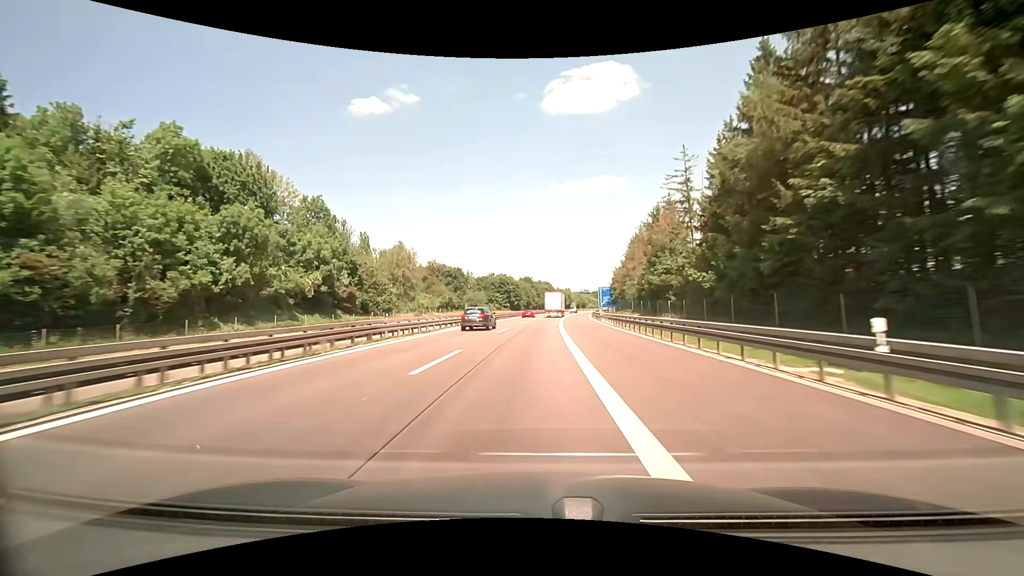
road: motorway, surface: asphalt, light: Day
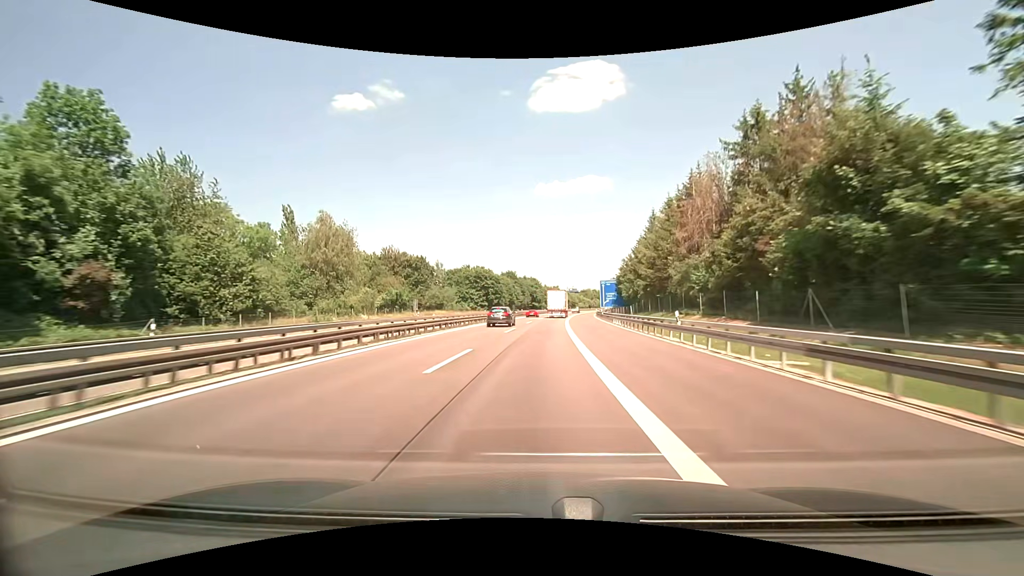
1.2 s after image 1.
(+0.5, +35.8) m; +1°
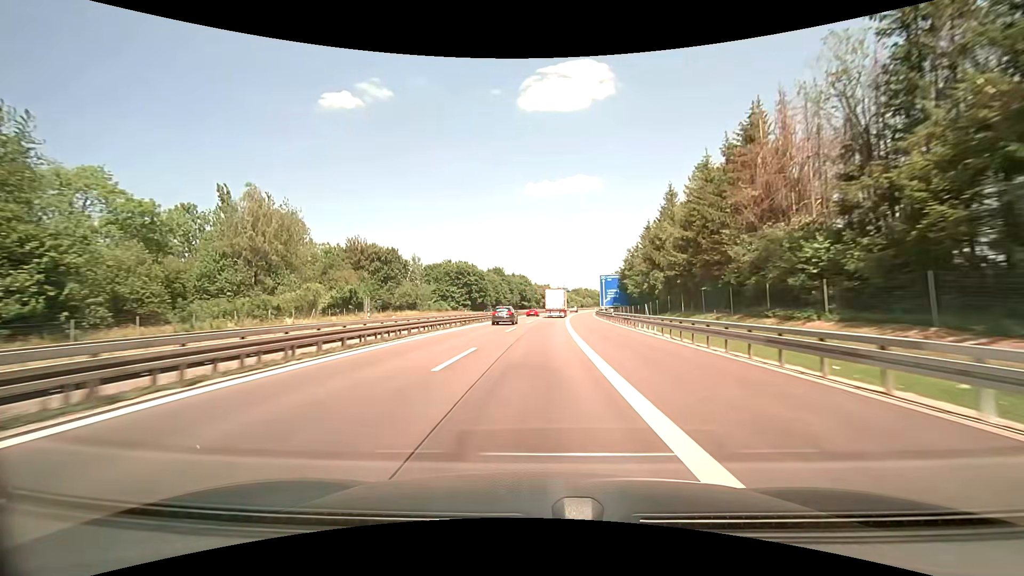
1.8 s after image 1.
(+0.1, +17.7) m; +1°
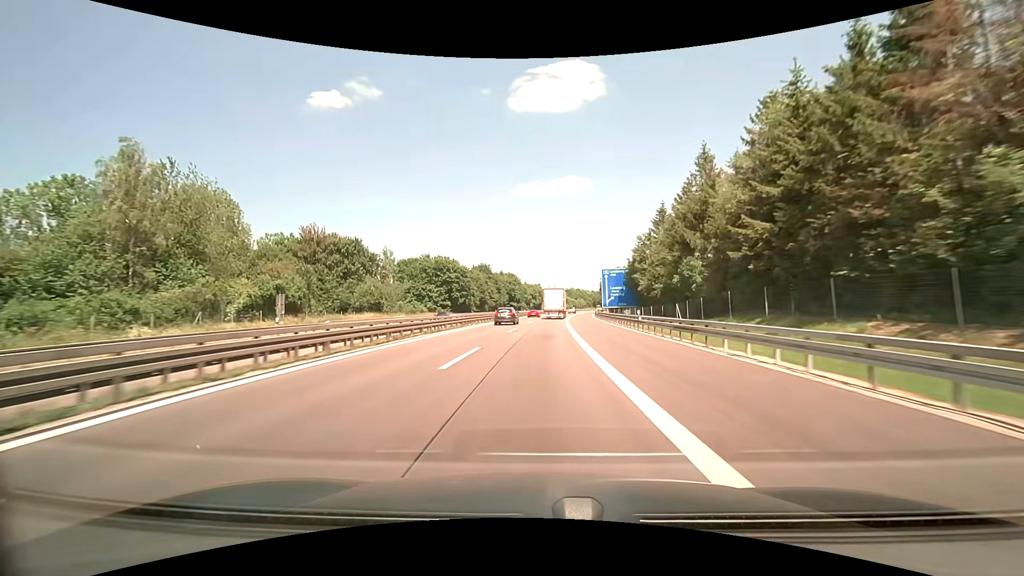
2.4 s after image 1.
(+0.1, +17.5) m; +1°
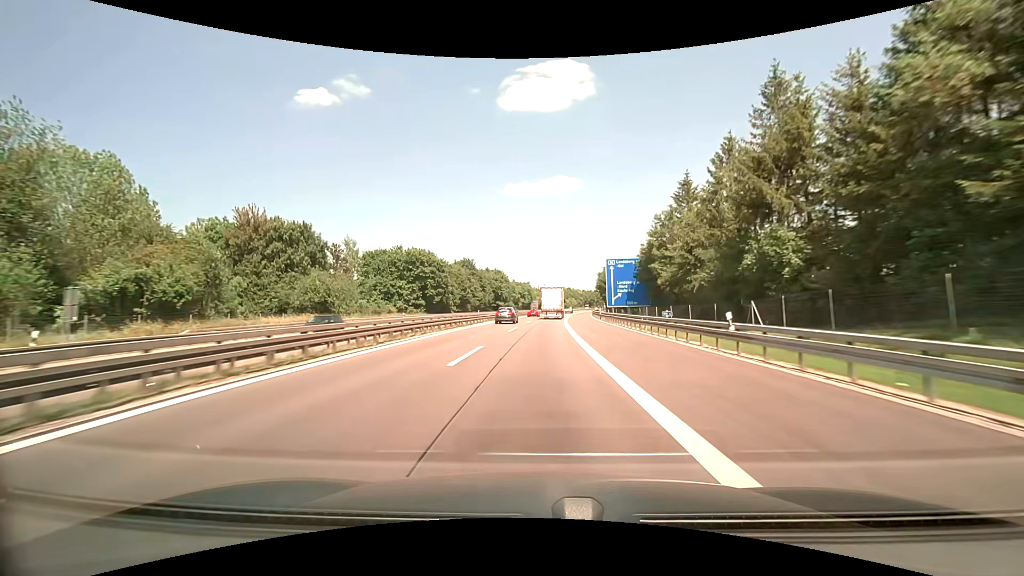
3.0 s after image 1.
(+0.2, +17.3) m; +1°
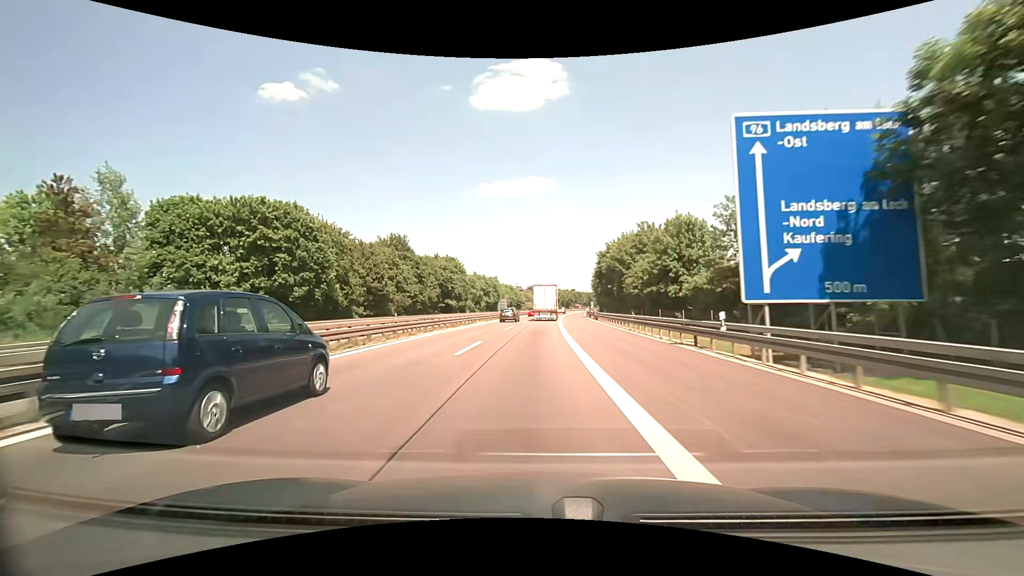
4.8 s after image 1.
(+2.1, +51.1) m; +4°
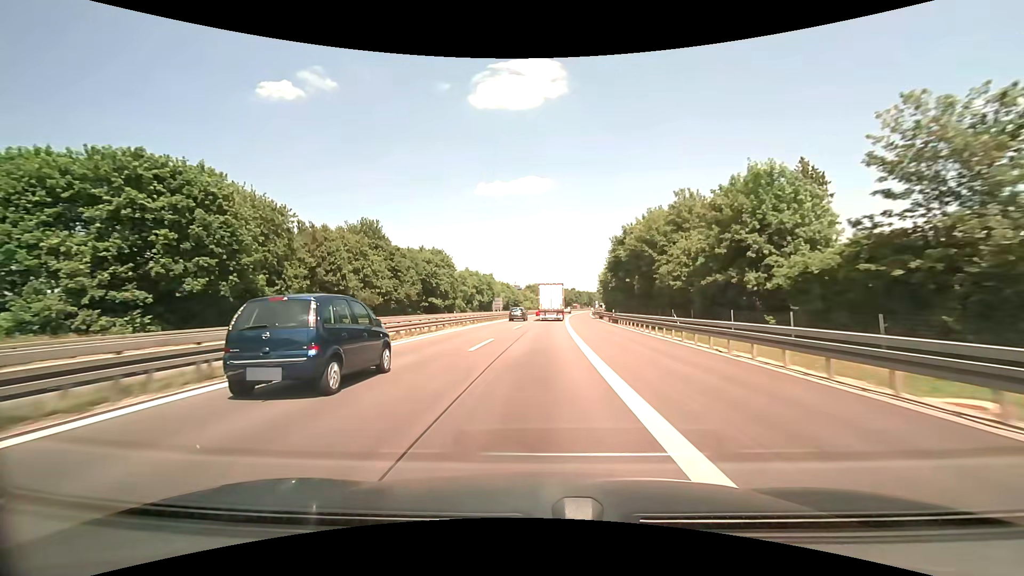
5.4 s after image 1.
(0.0, +16.7) m; 0°
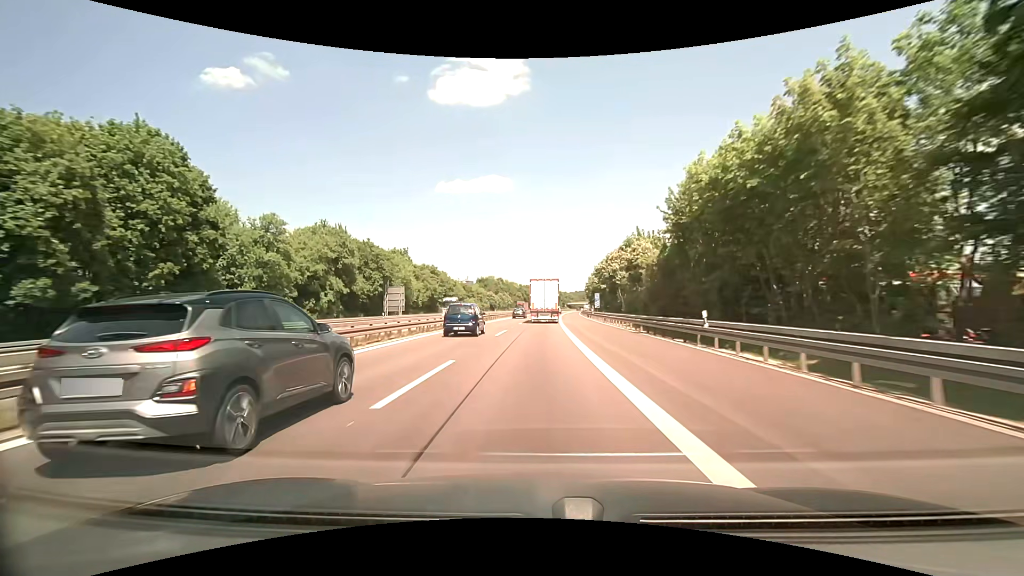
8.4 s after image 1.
(+2.8, +81.0) m; +4°
(0, +10) (0, +20) (0, +30) (+1, +40) (+1, +50) (+1, +60) (+2, +70) (+2, +80) (+3, +90) (+3, +100) m
